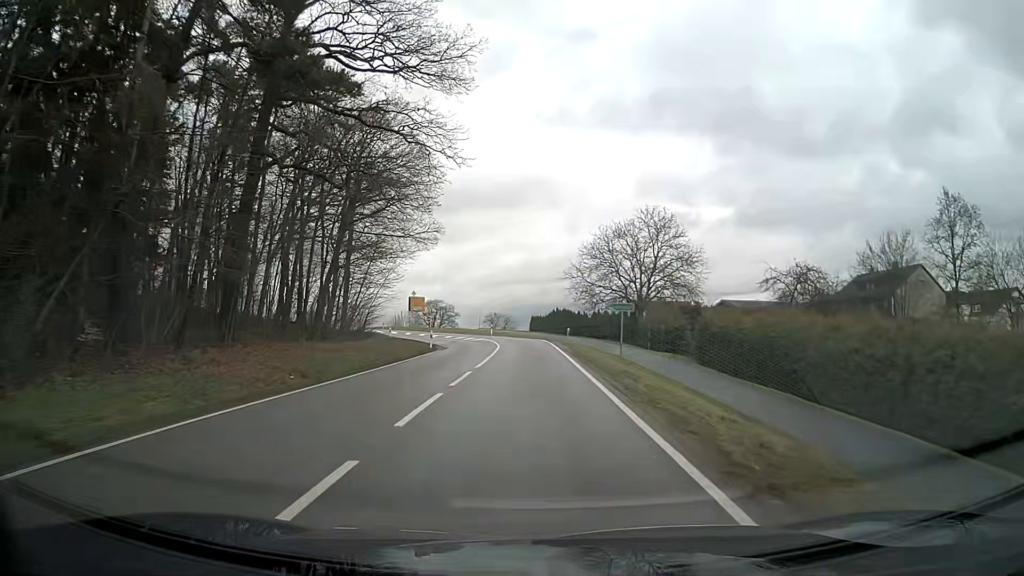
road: secondary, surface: asphalt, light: Day
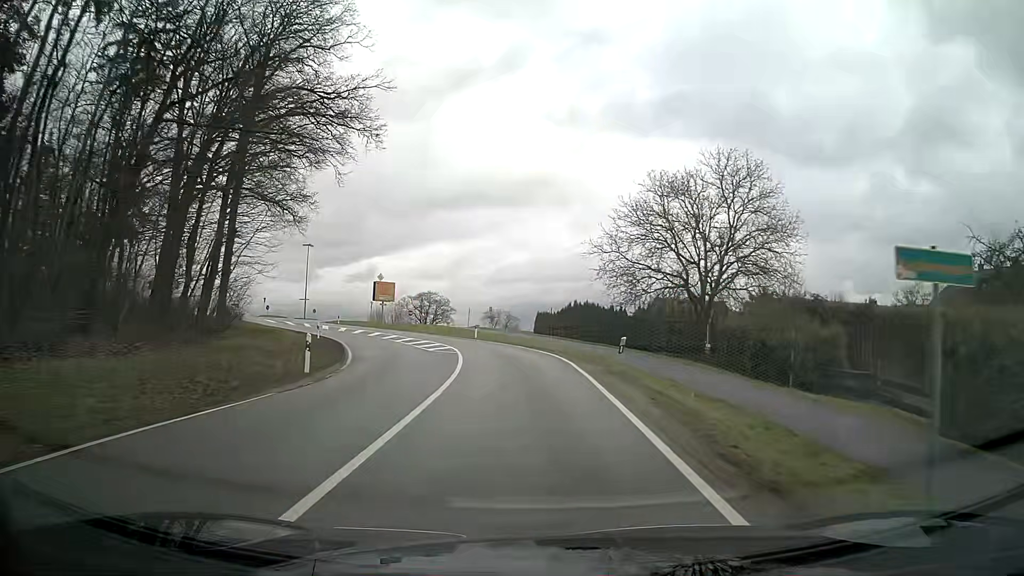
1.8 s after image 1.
(0.0, +24.2) m; 0°
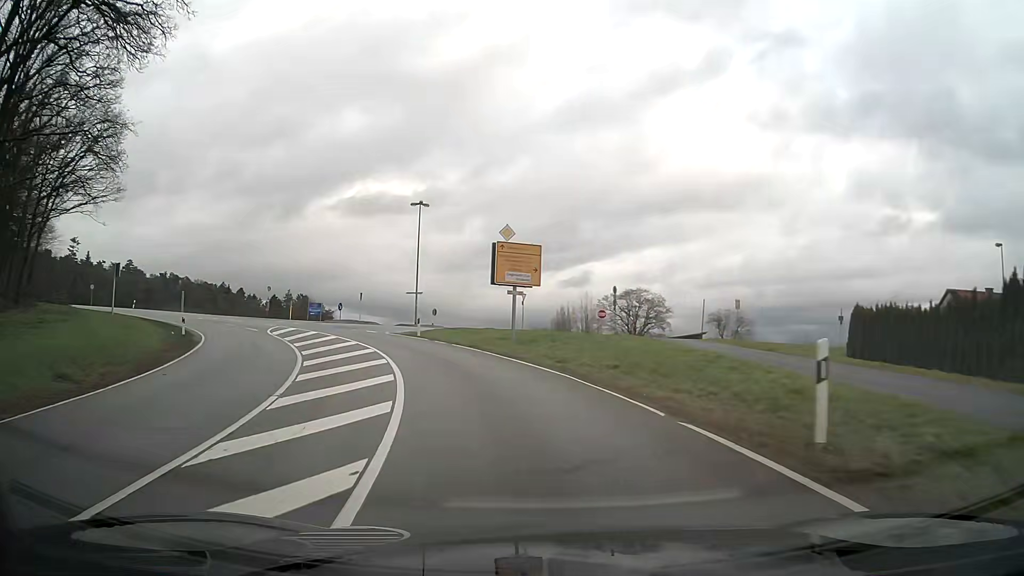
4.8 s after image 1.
(-5.6, +38.4) m; -21°
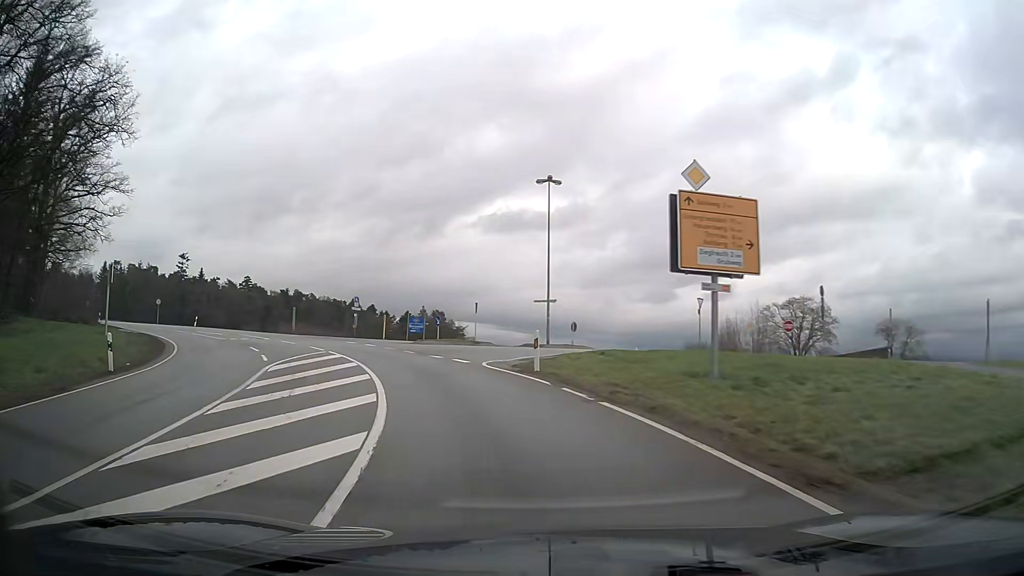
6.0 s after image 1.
(-1.6, +15.1) m; -13°
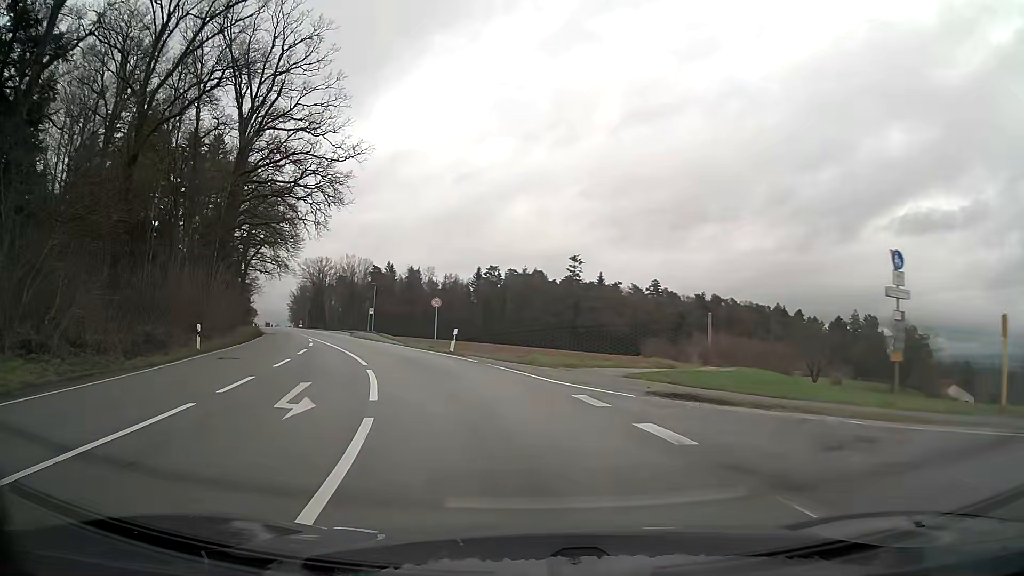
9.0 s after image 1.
(-11.7, +34.7) m; -37°
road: tertiary
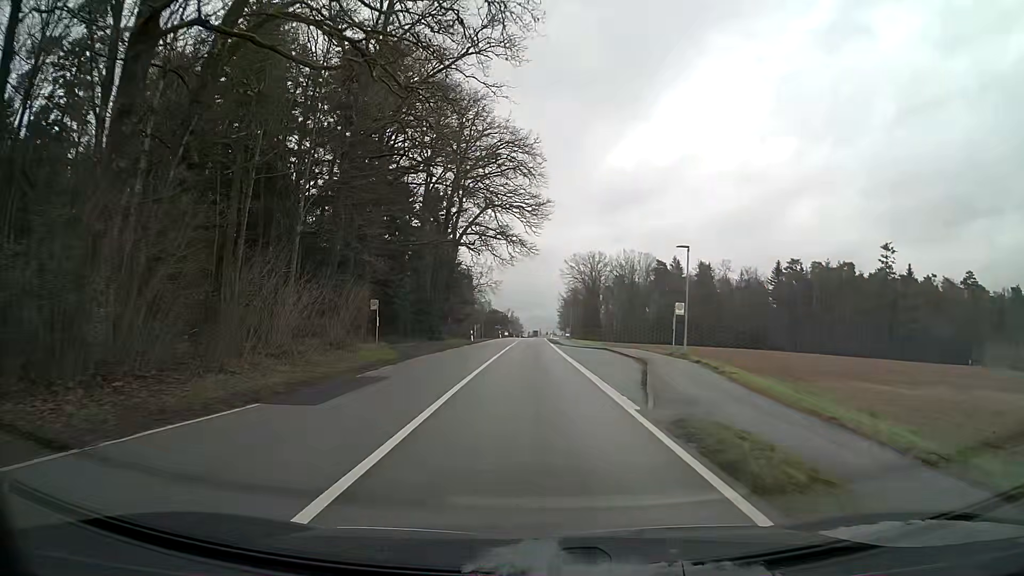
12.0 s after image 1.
(-8.6, +37.1) m; -21°
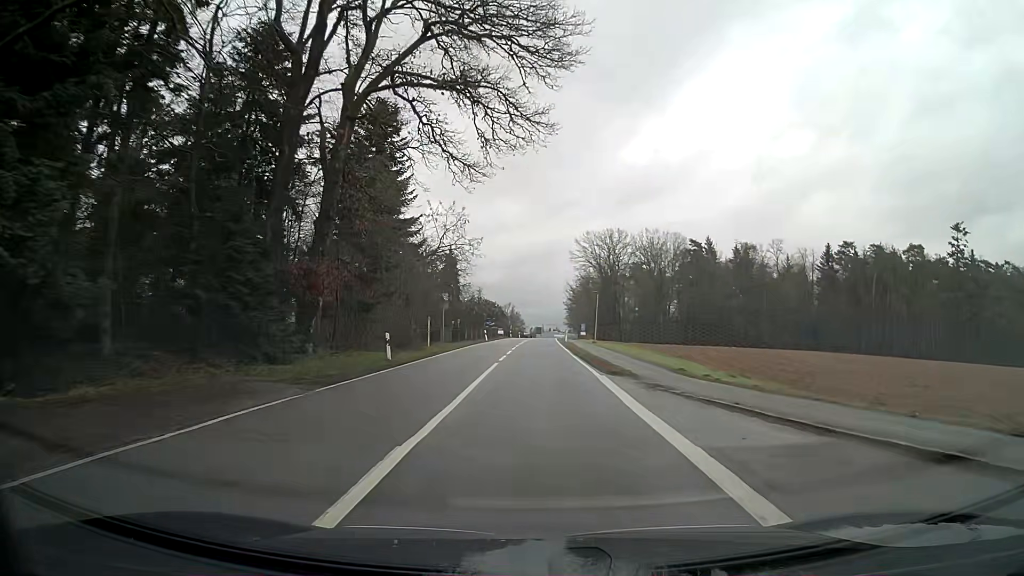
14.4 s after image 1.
(-0.1, +37.5) m; 0°
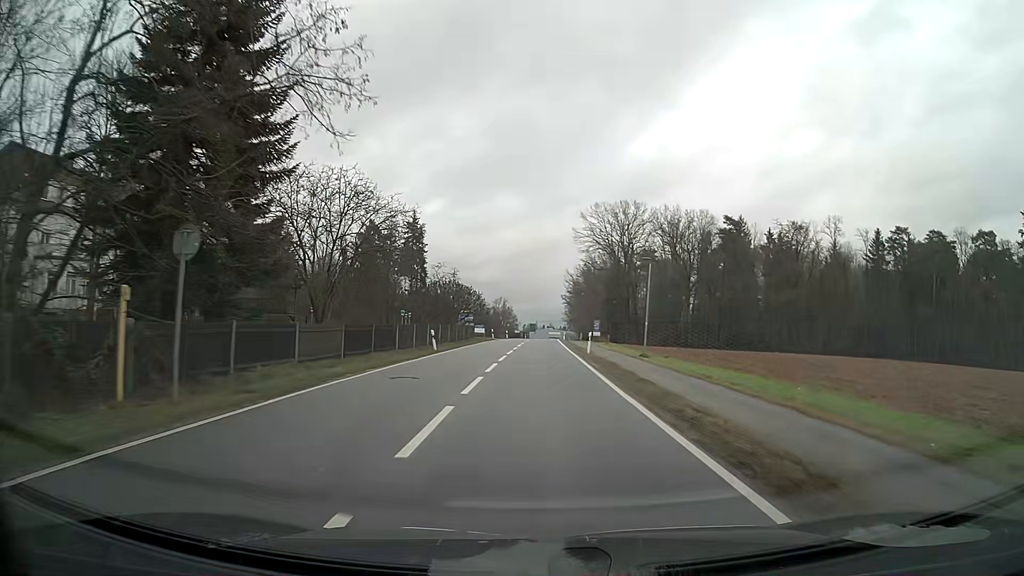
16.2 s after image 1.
(+0.1, +31.7) m; +1°
